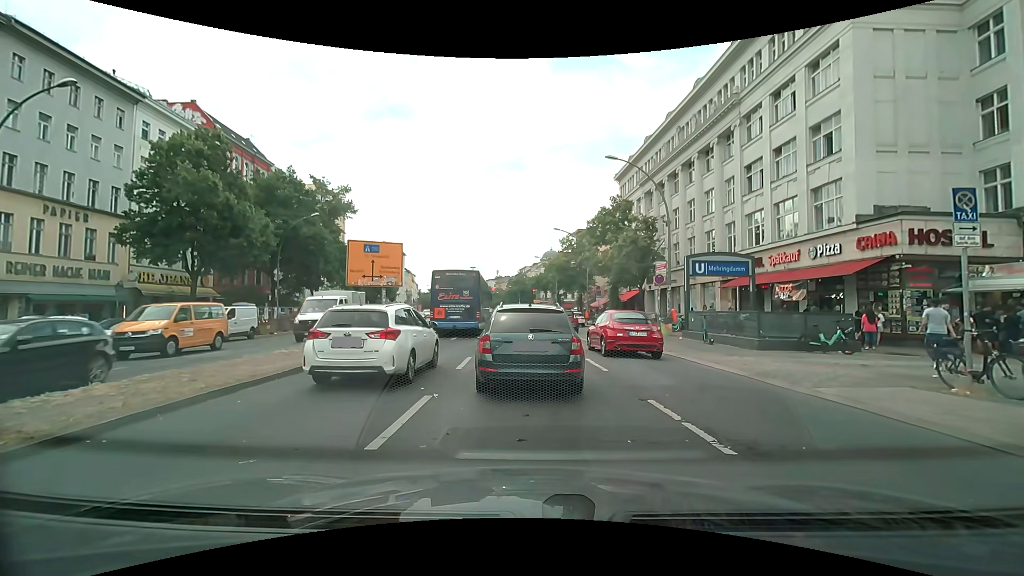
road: primary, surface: asphalt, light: Day
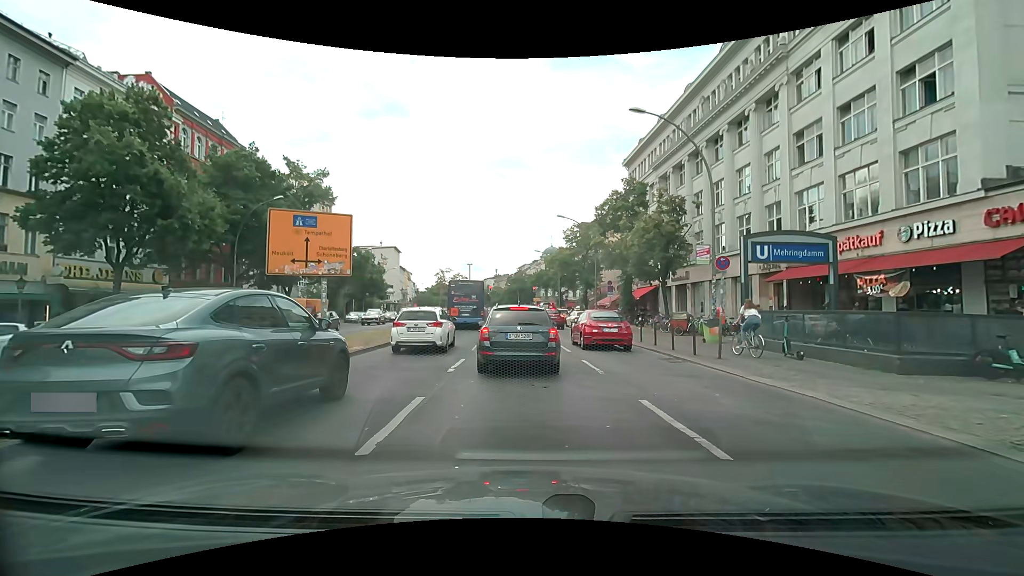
(-0.2, +7.0) m; -3°
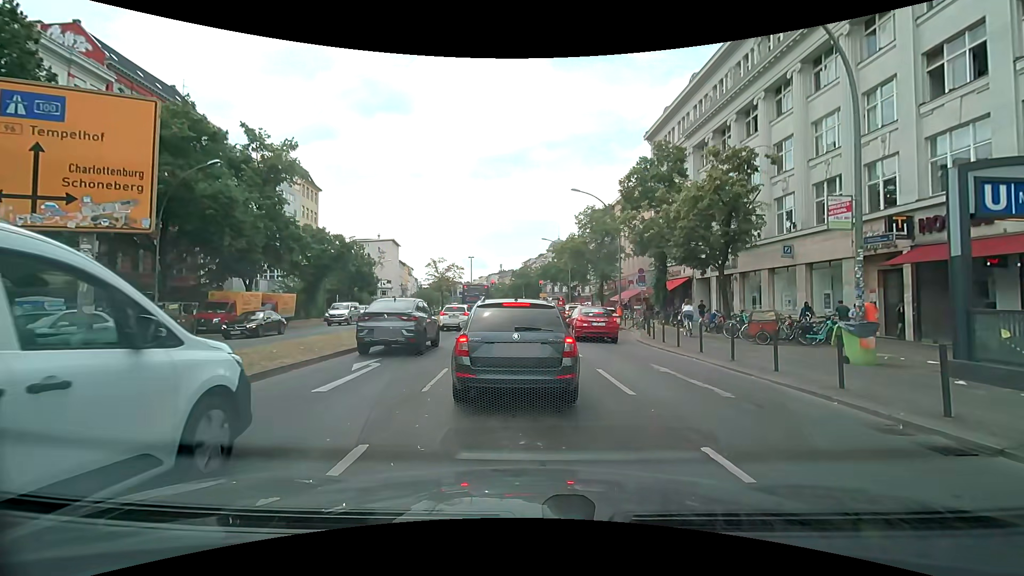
(-0.3, +8.7) m; -2°
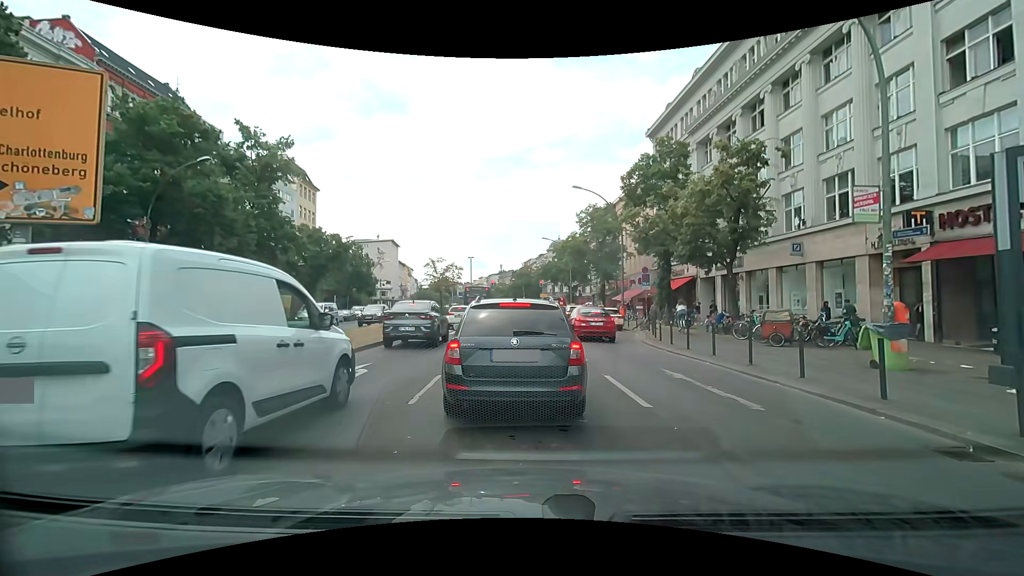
(0.0, +0.9) m; -2°
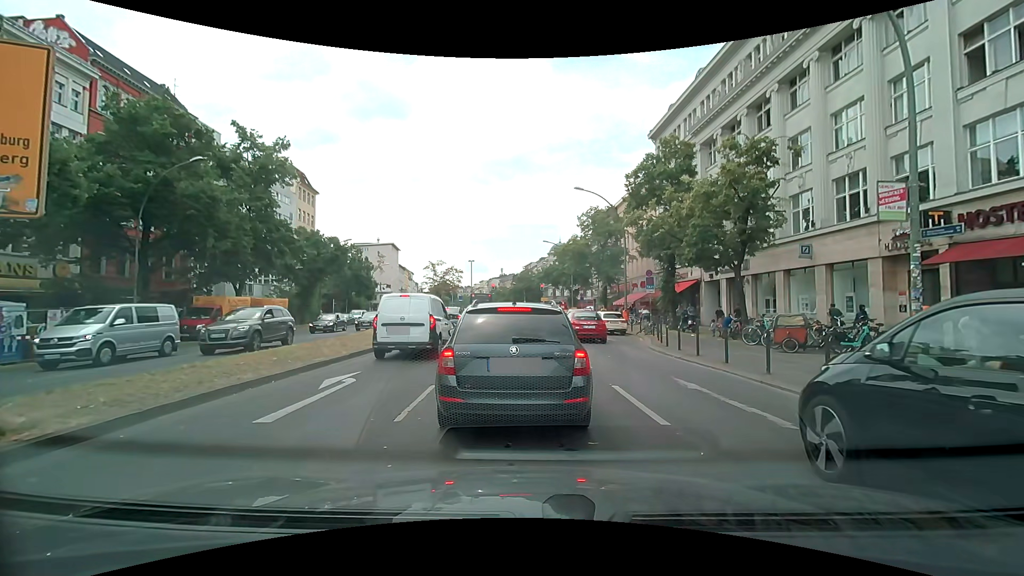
(0.0, +0.8) m; 0°
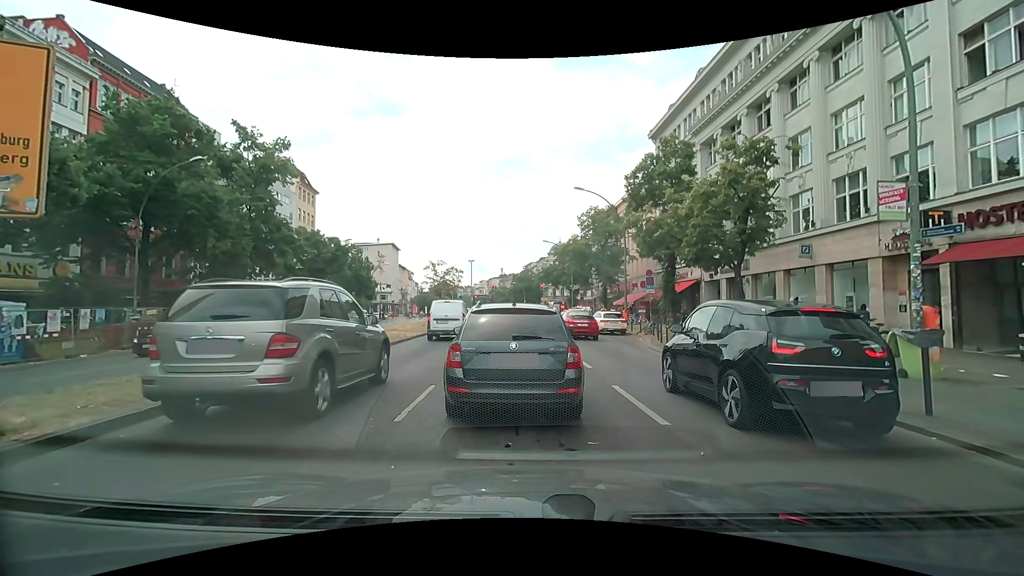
(0.0, 0.0) m; 0°
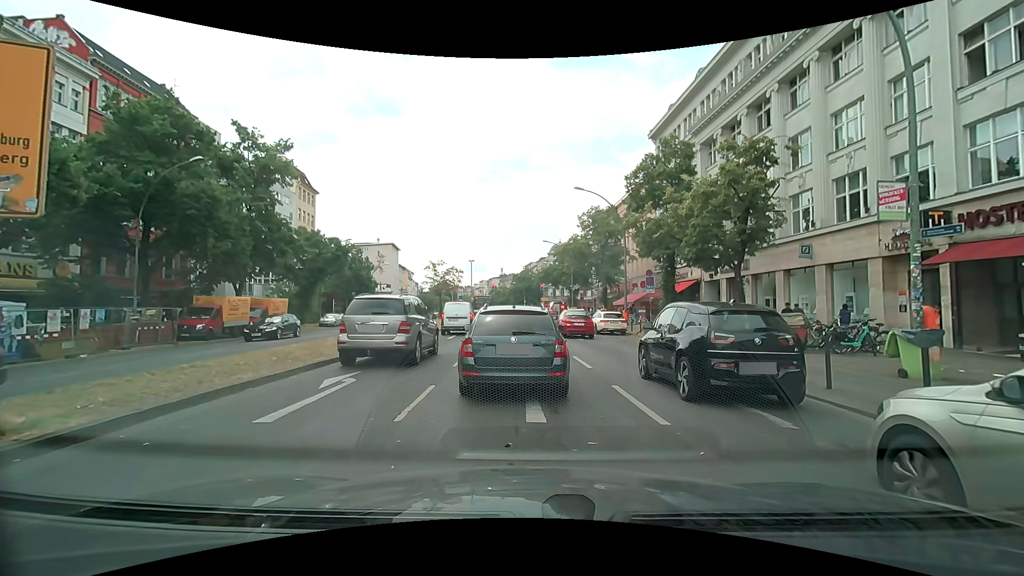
(0.0, 0.0) m; 0°
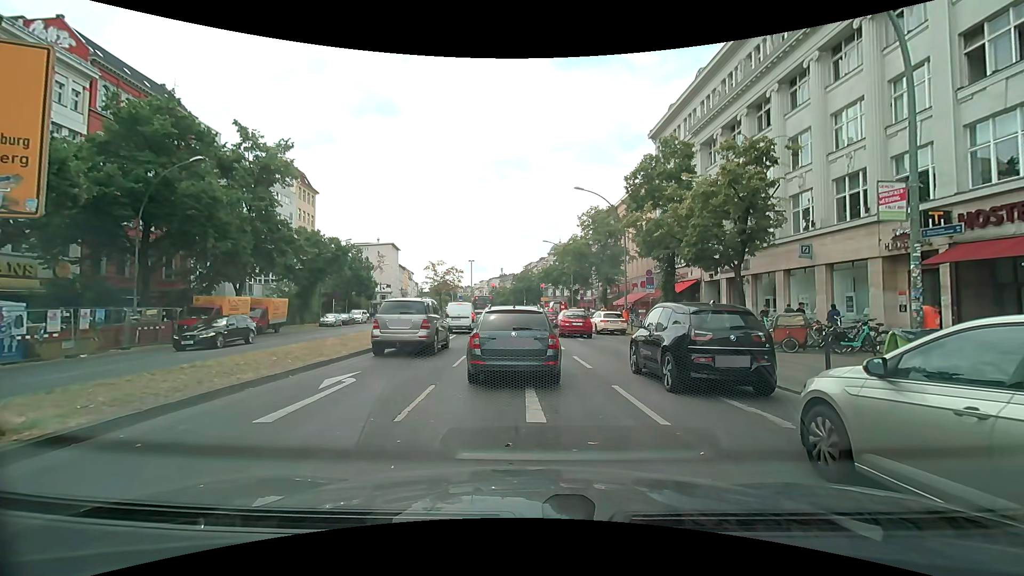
(0.0, 0.0) m; 0°
